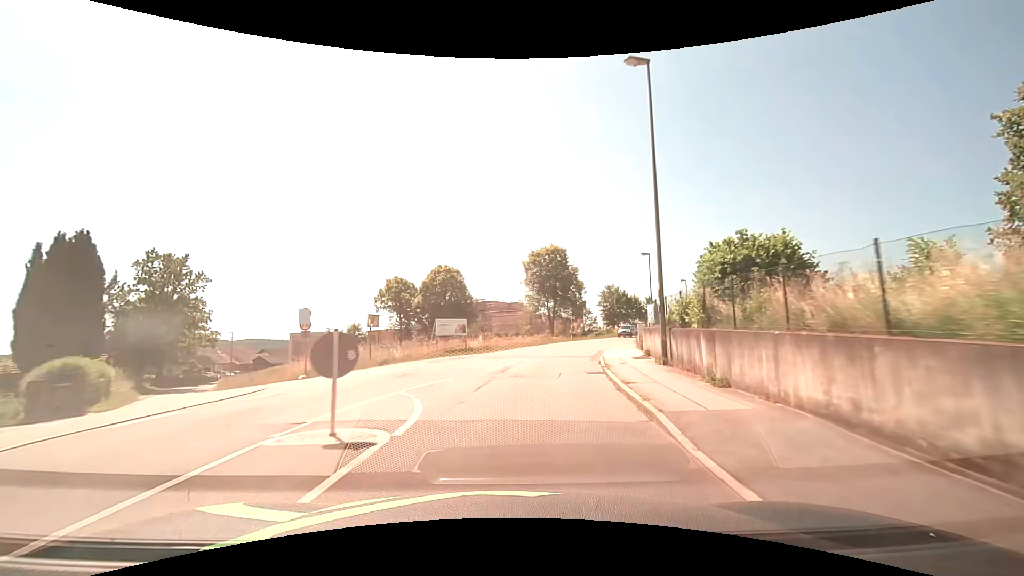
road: unclassified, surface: asphalt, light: Day
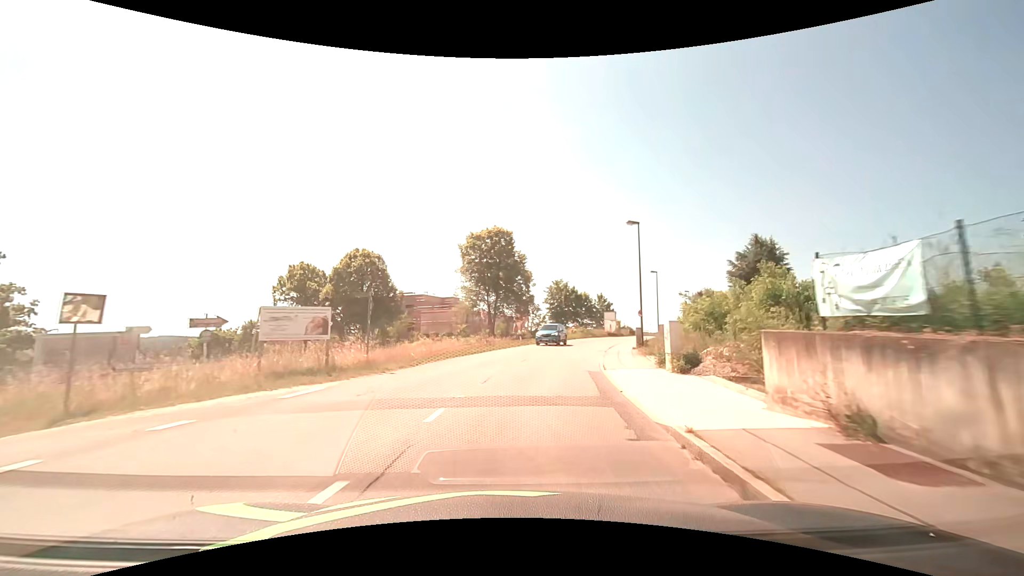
(+0.9, +15.0) m; +7°
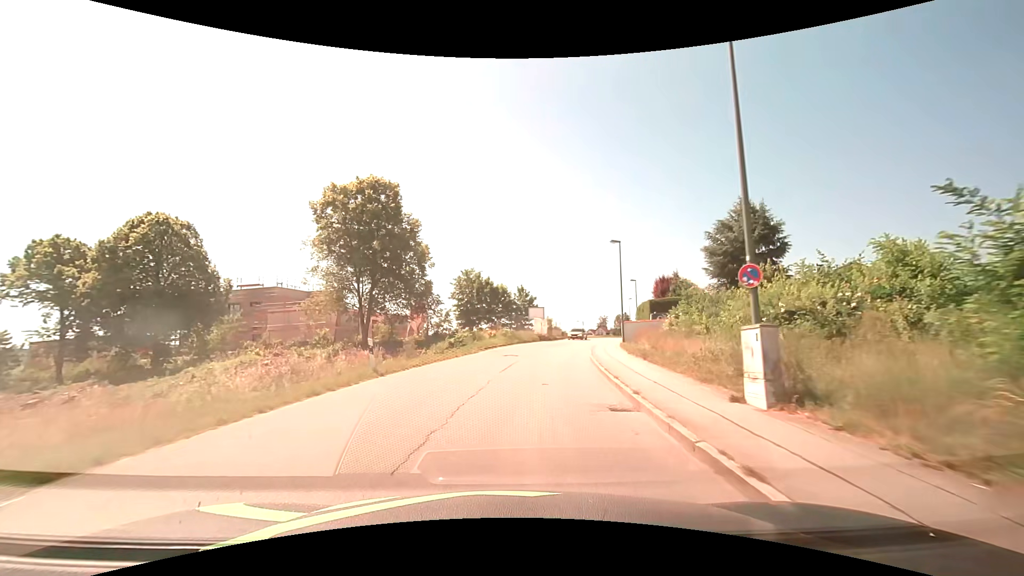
(+2.0, +22.6) m; +10°
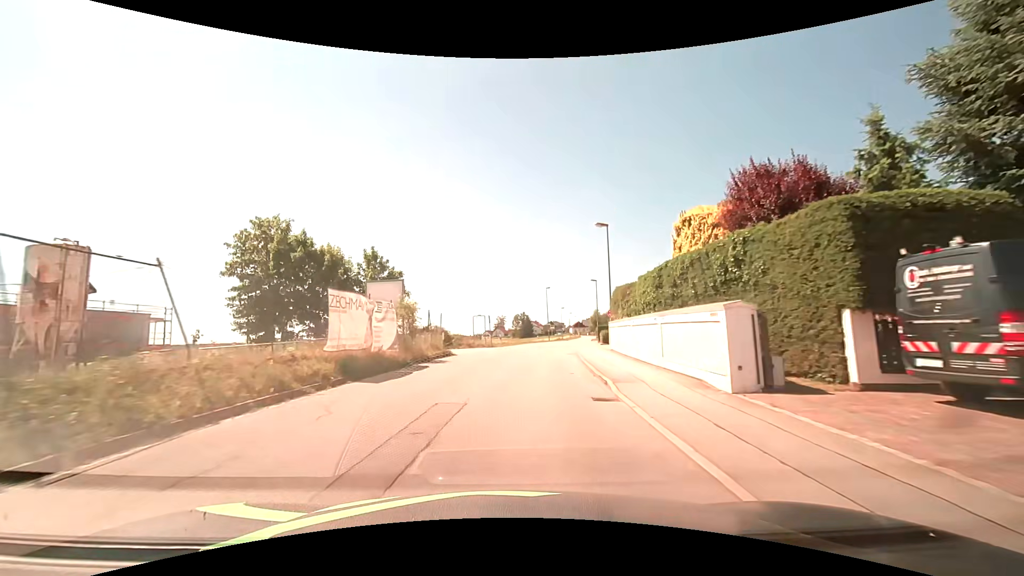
(+4.5, +37.6) m; +12°
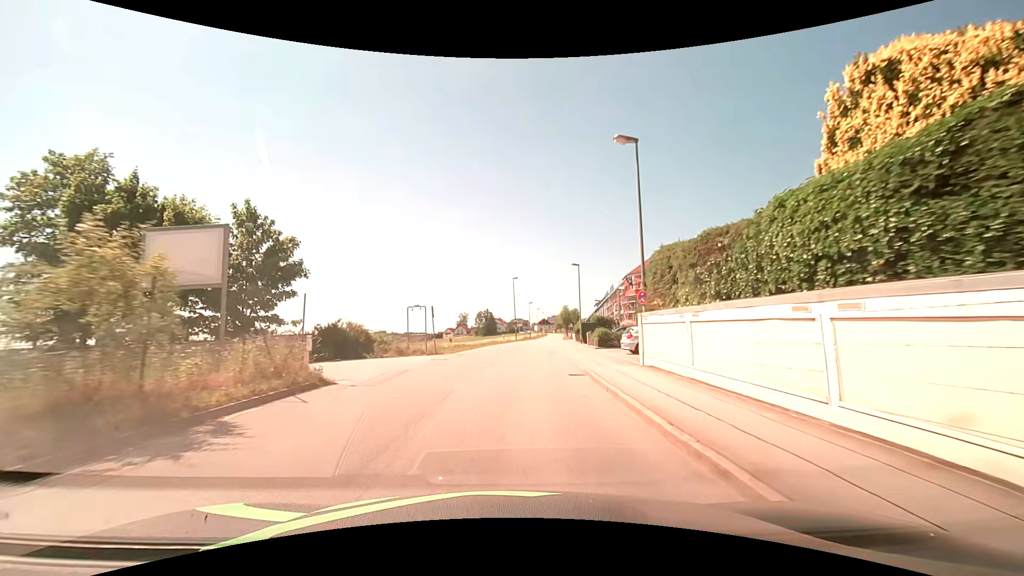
(+0.4, +14.1) m; +4°
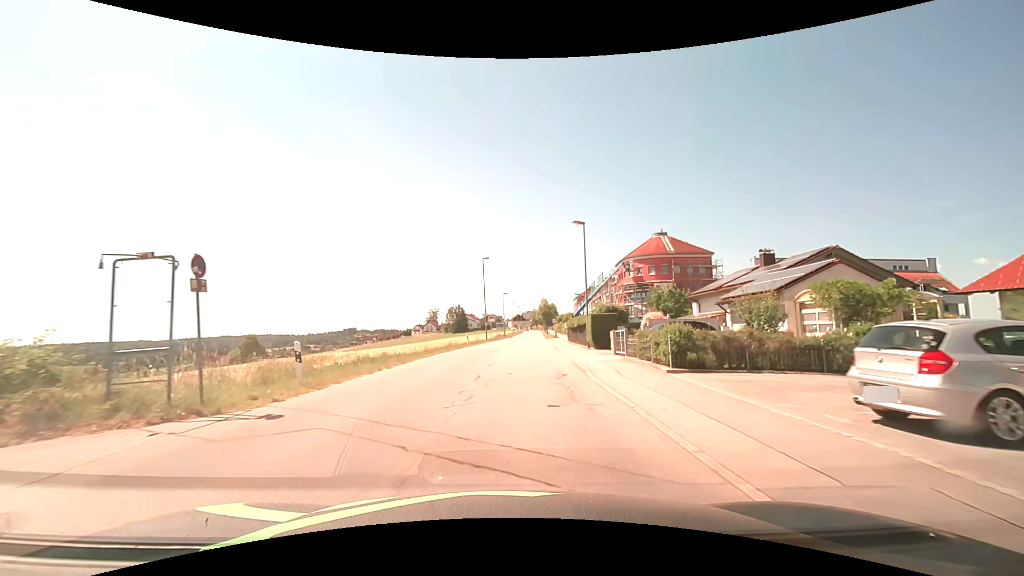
(+0.7, +18.7) m; +4°
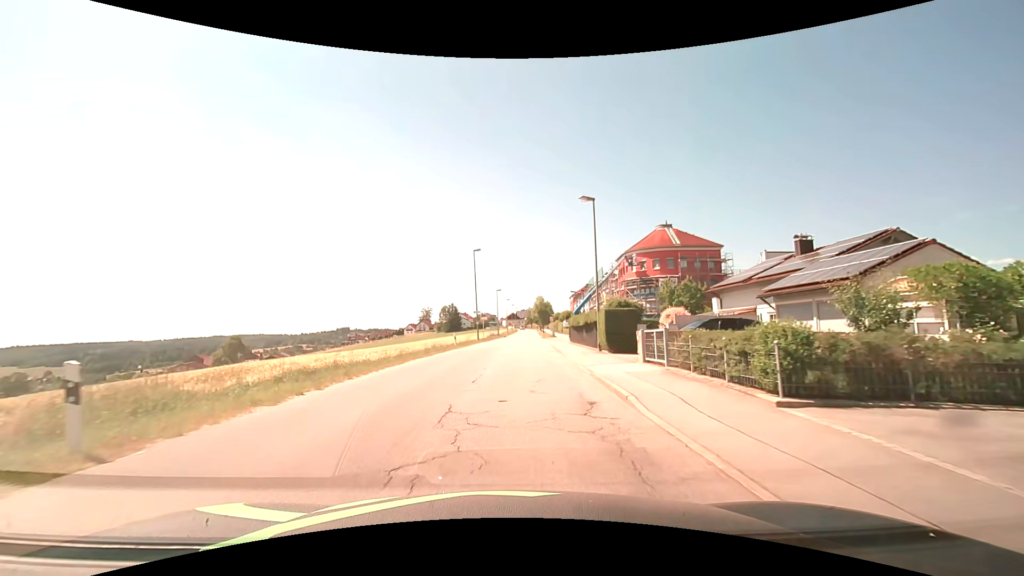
(0.0, +5.6) m; 0°
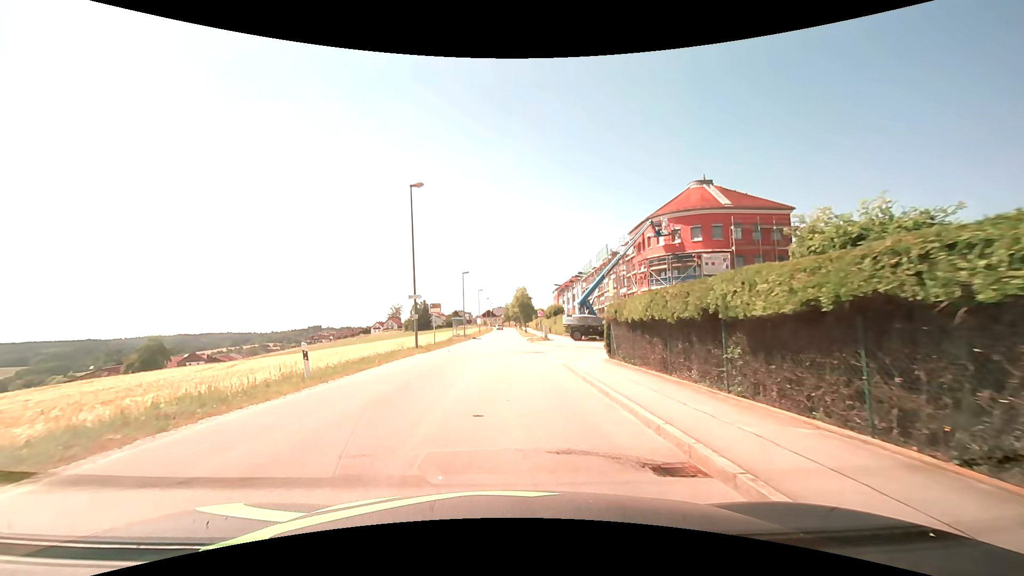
(+0.7, +24.0) m; +3°
(0, +10) (0, +20) (+6, +28) (+16, +30) (+26, +30) (+36, +31) (+46, +31) (+56, +31) (+65, +32) (+75, +34) m
